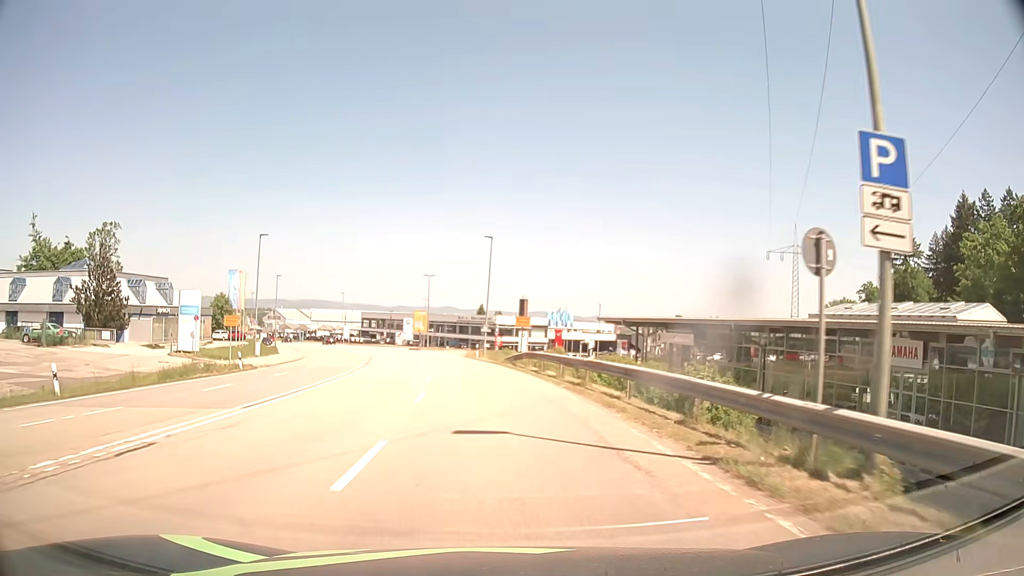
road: secondary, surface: asphalt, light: Day
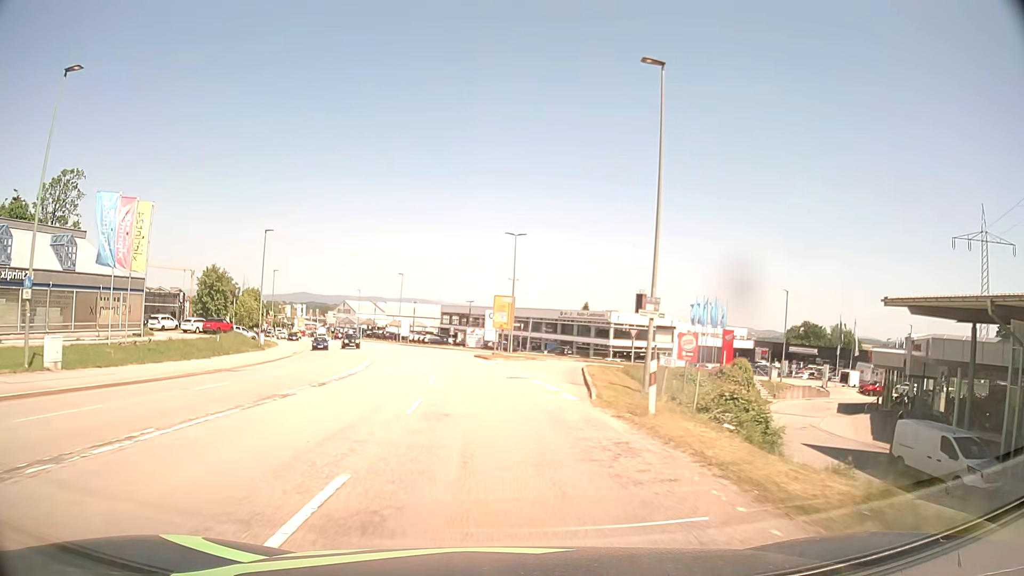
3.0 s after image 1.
(-2.8, +38.1) m; -8°
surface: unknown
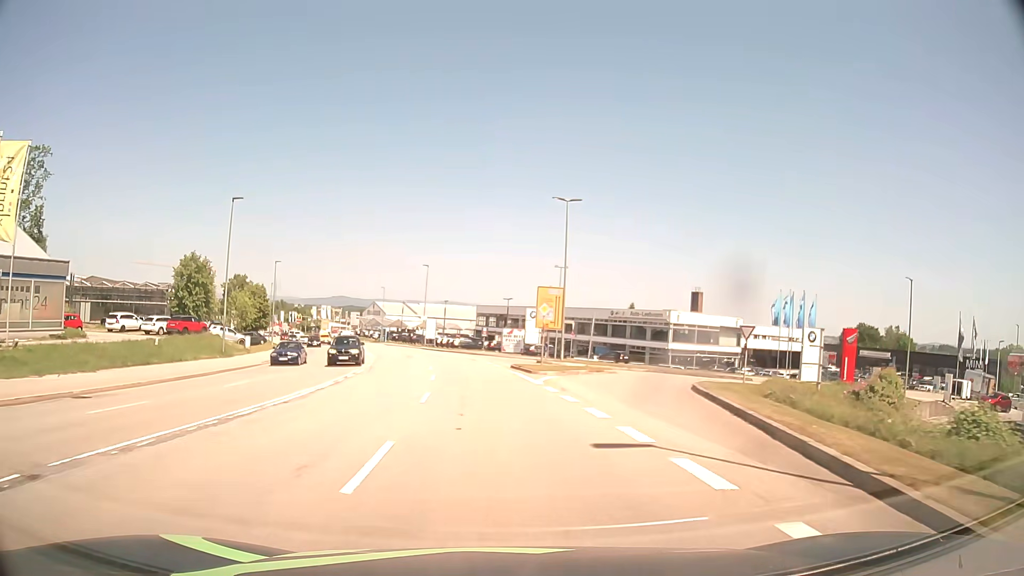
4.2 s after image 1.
(-0.5, +15.4) m; -3°
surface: asphalt
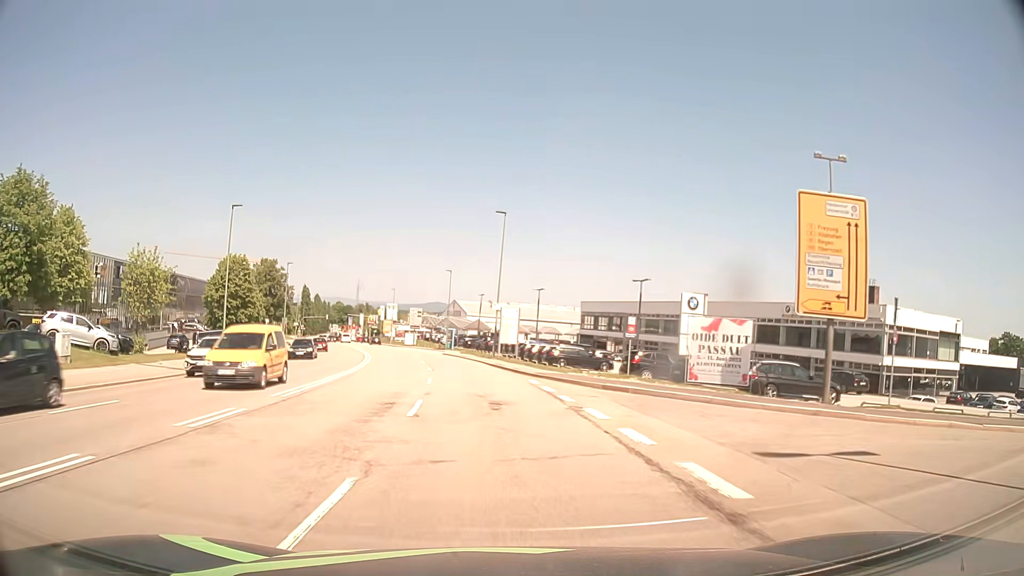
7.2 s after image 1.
(-2.8, +38.2) m; -8°
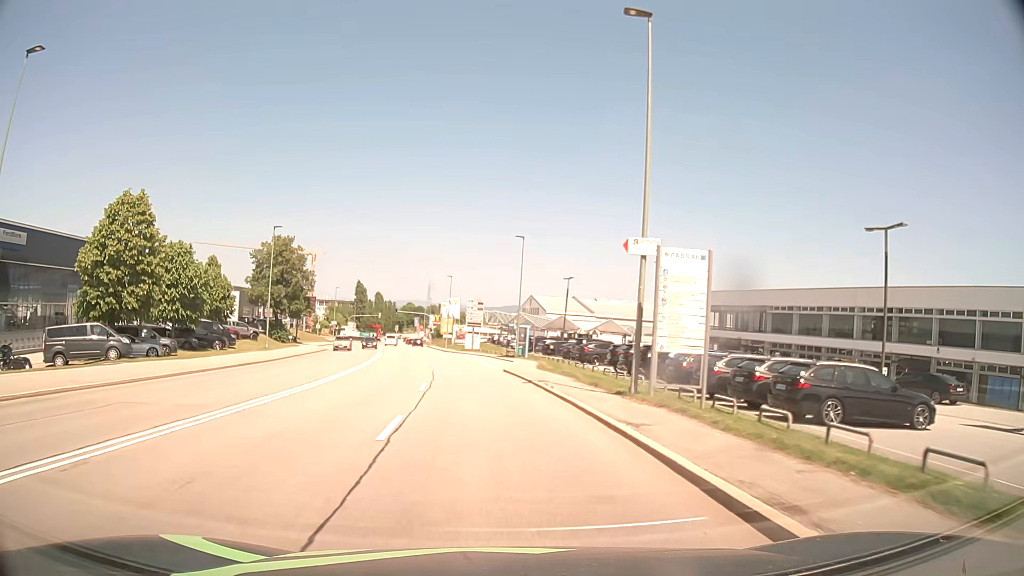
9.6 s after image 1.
(-1.7, +30.4) m; -6°
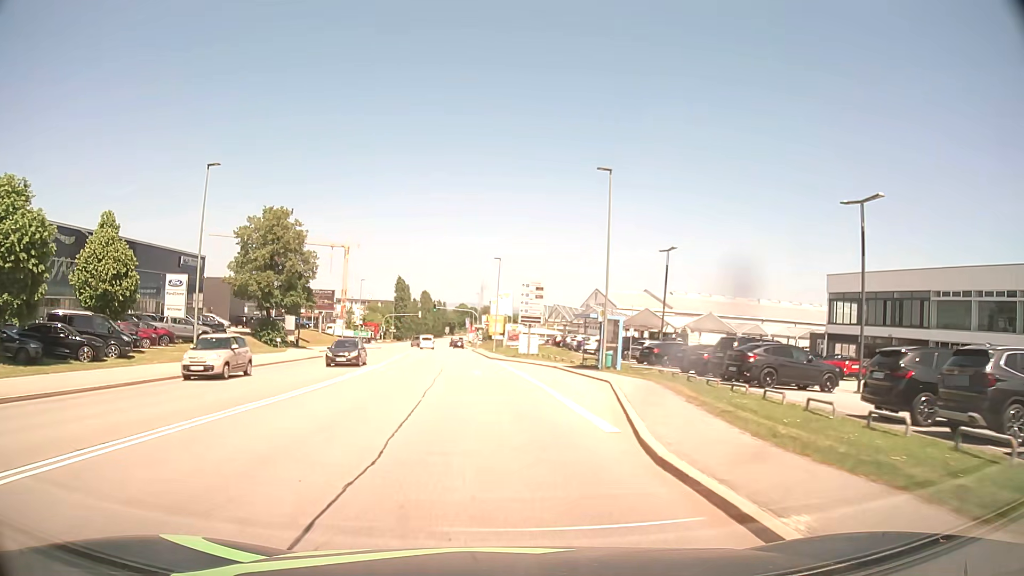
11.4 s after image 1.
(-1.0, +22.8) m; -5°
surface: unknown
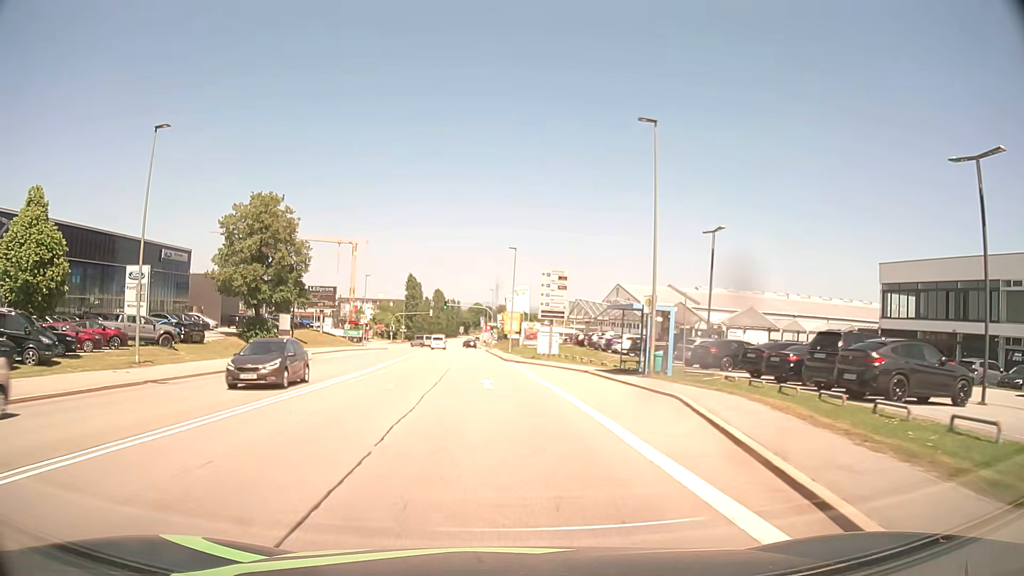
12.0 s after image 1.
(-0.1, +7.6) m; -1°
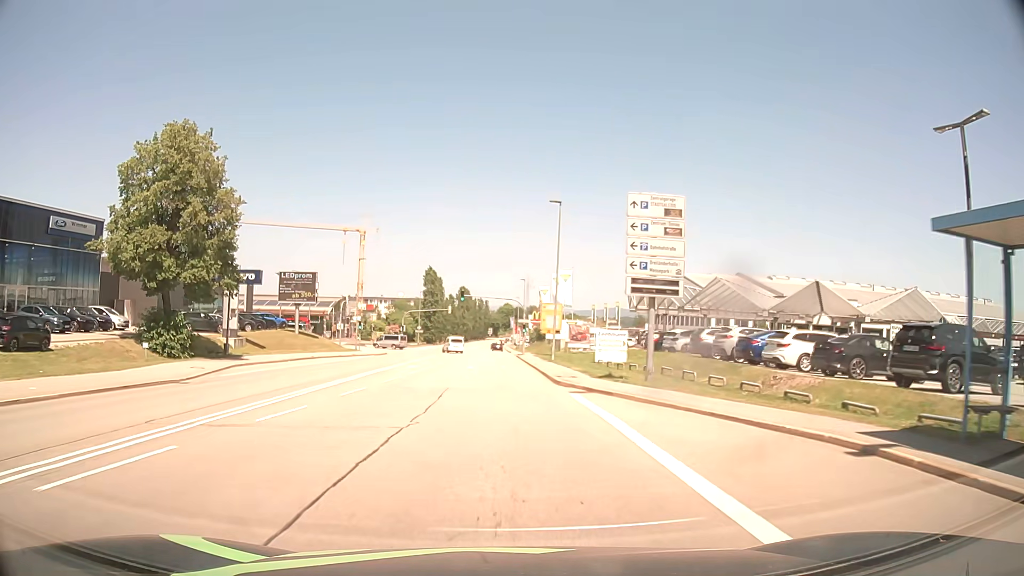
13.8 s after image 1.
(-0.6, +23.0) m; -3°
(0, +10) (0, +20) (0, +30) (0, +40) (0, +50) (0, +60) (-1, +70) (-1, +80) (-1, +90) (-1, +100) m
